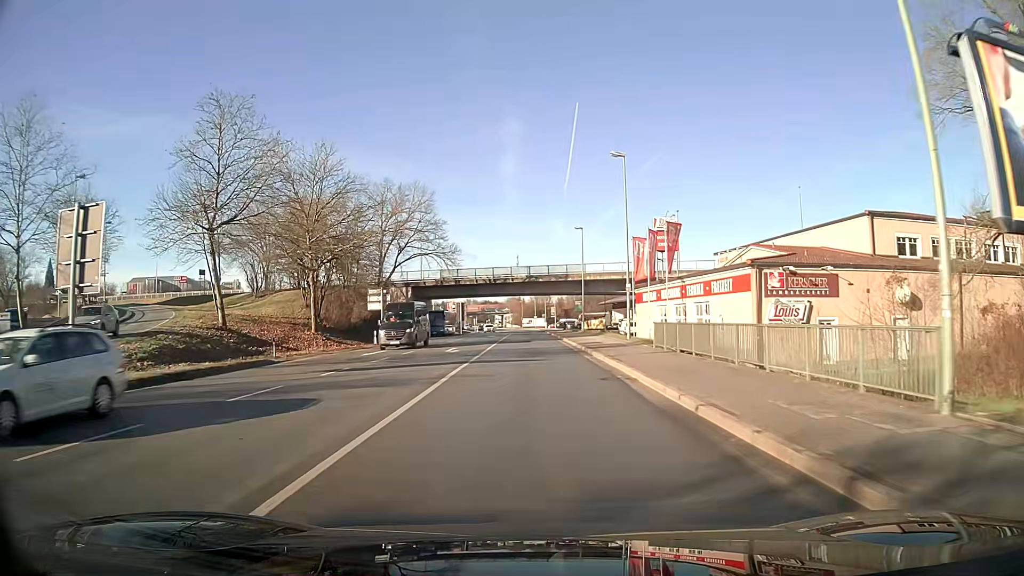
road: primary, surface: asphalt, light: Day
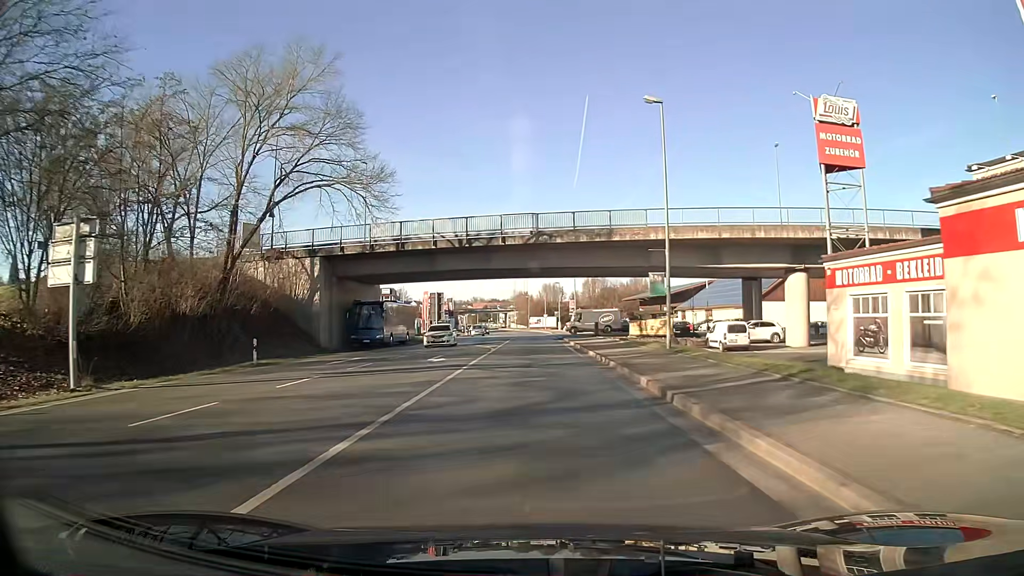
(-0.2, +39.4) m; -1°
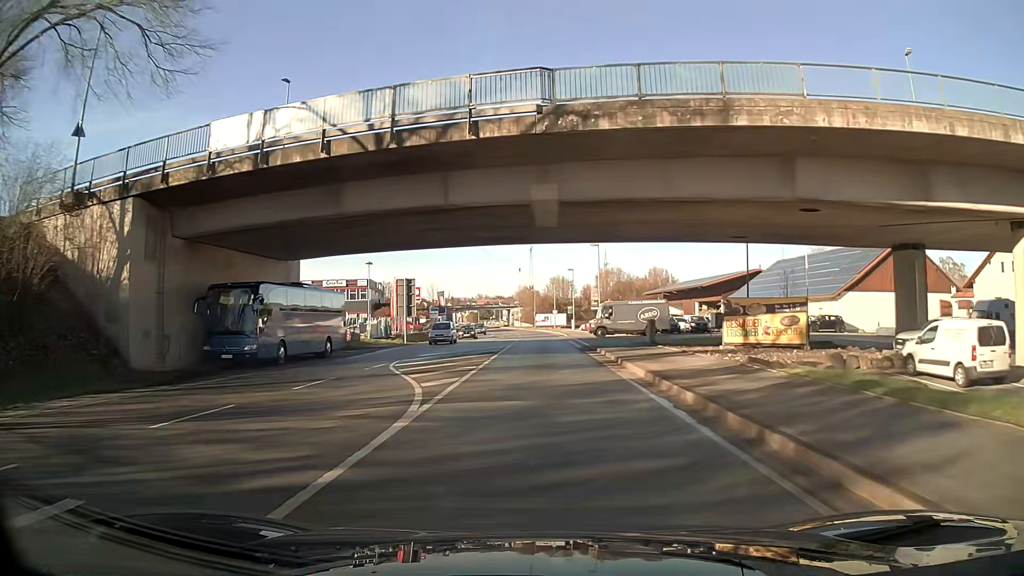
(-0.1, +24.0) m; 0°
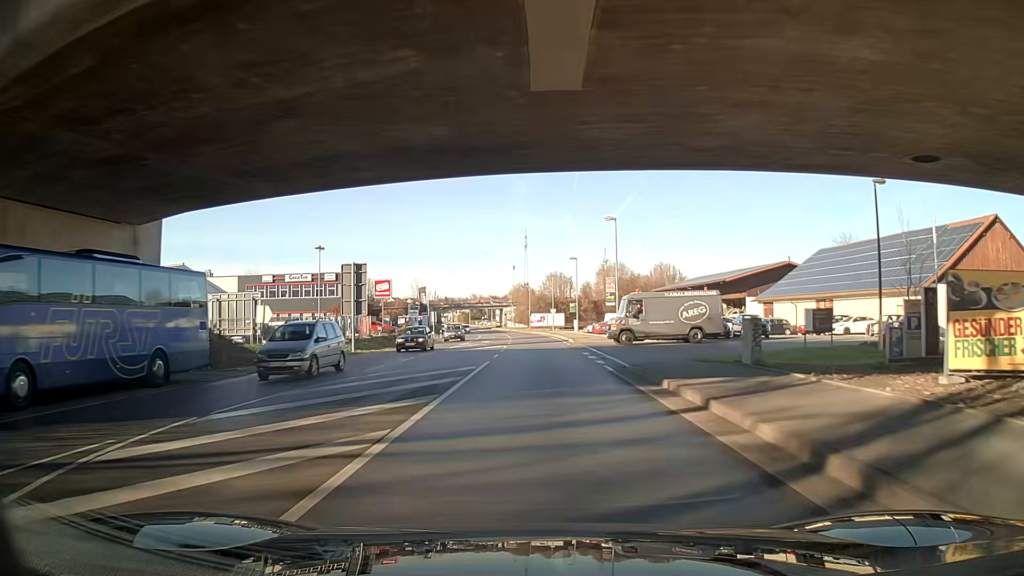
(+0.3, +16.0) m; +3°
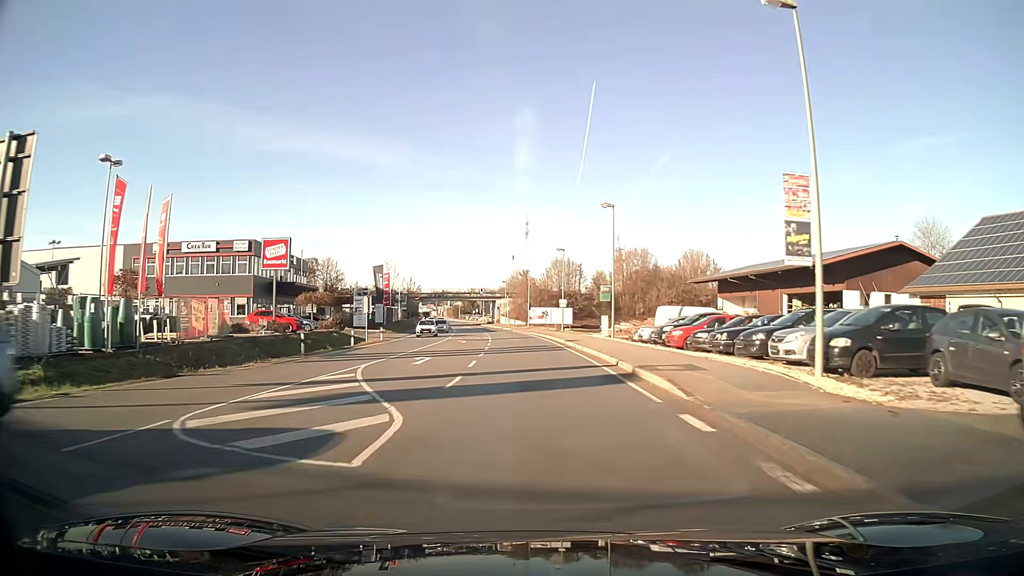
(-2.3, +32.0) m; -3°
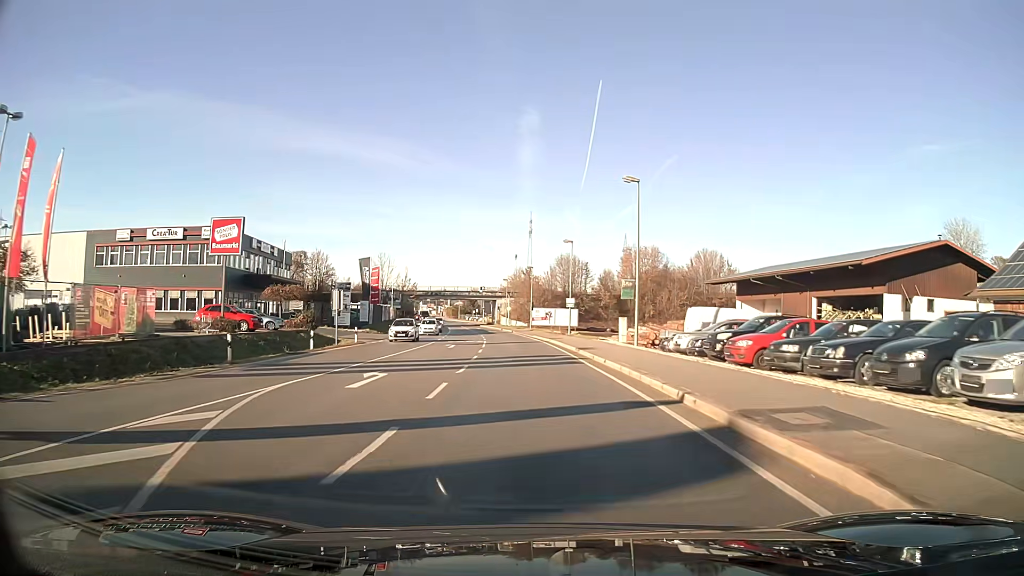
(0.0, +8.0) m; 0°
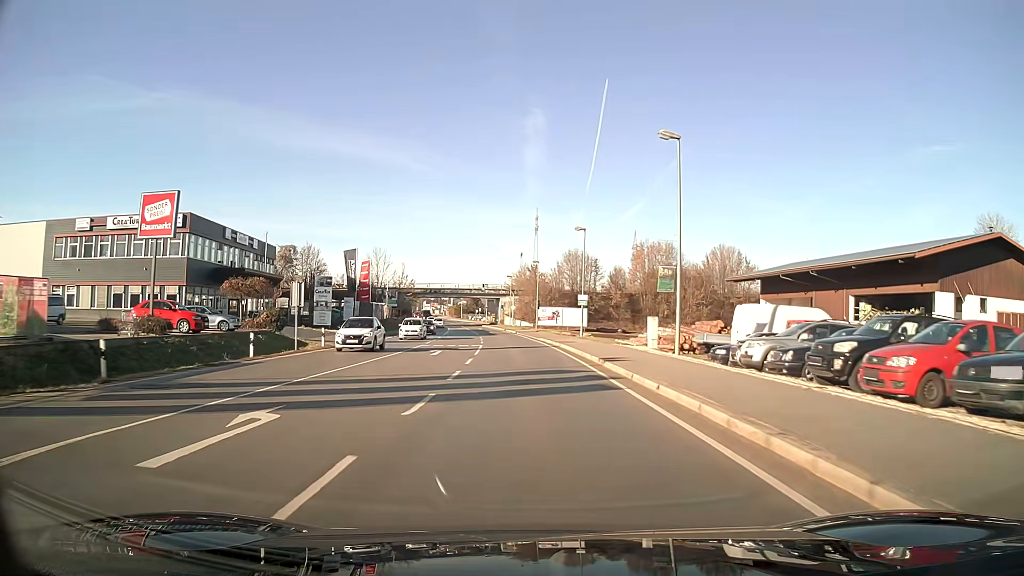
(0.0, +7.9) m; 0°
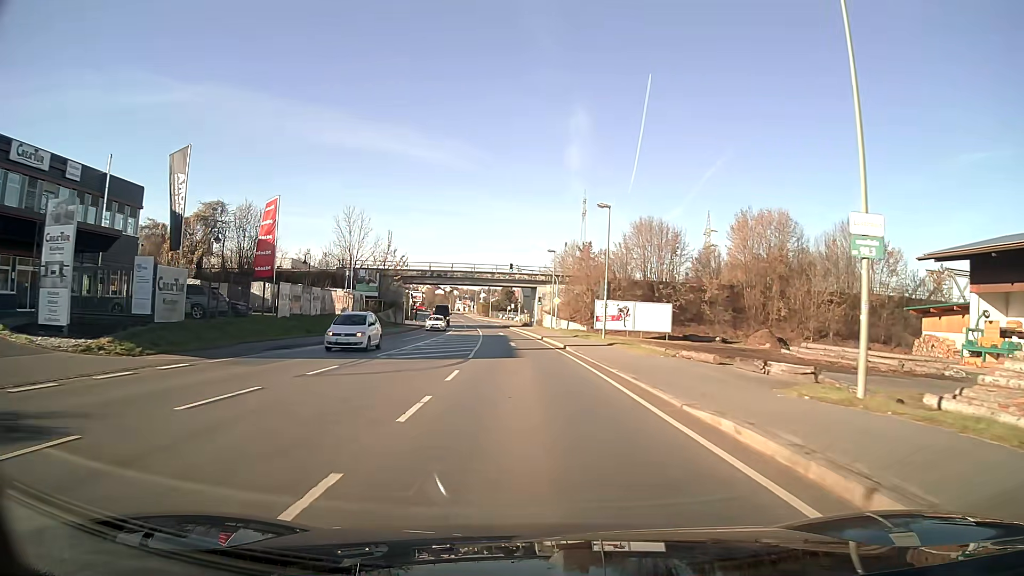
(-1.2, +38.4) m; -3°
(0, +10) (0, +20) (-1, +30) (-1, +40) (-2, +50) (-3, +60) (-4, +70) (-5, +80) (-6, +90) (-8, +100) m
